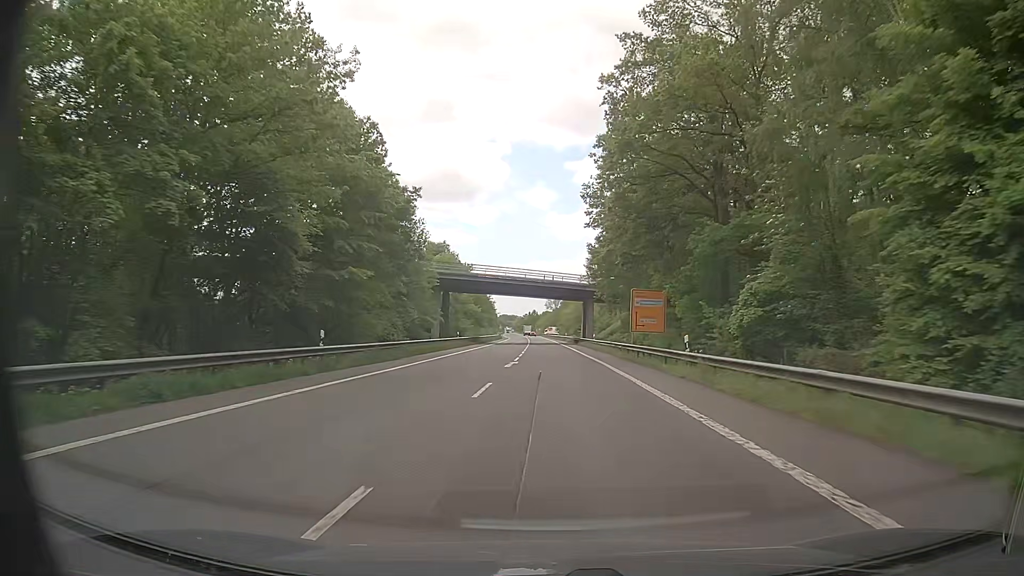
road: primary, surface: asphalt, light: Day
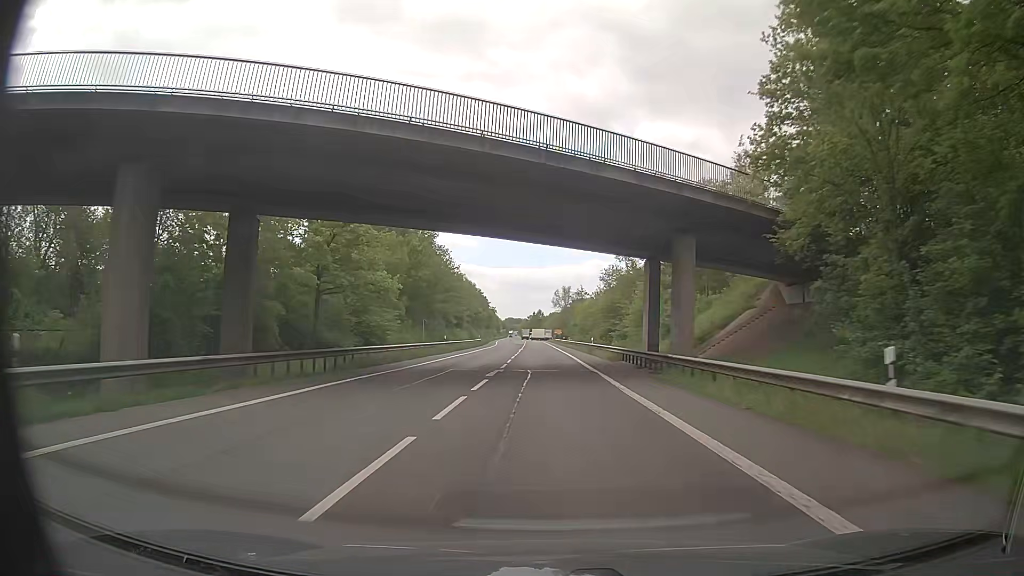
(+0.1, +56.8) m; -1°
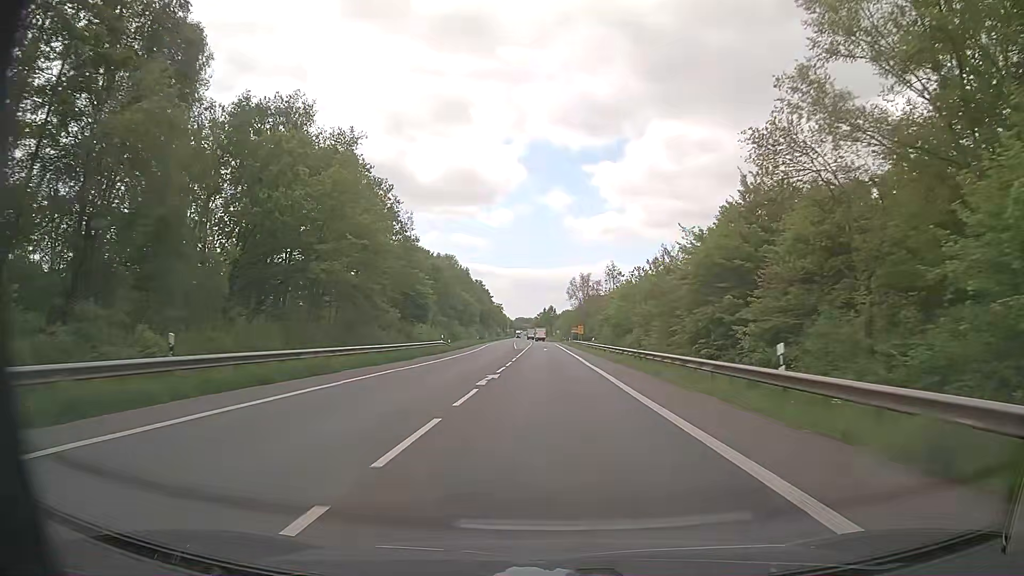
(+0.4, +45.8) m; -1°
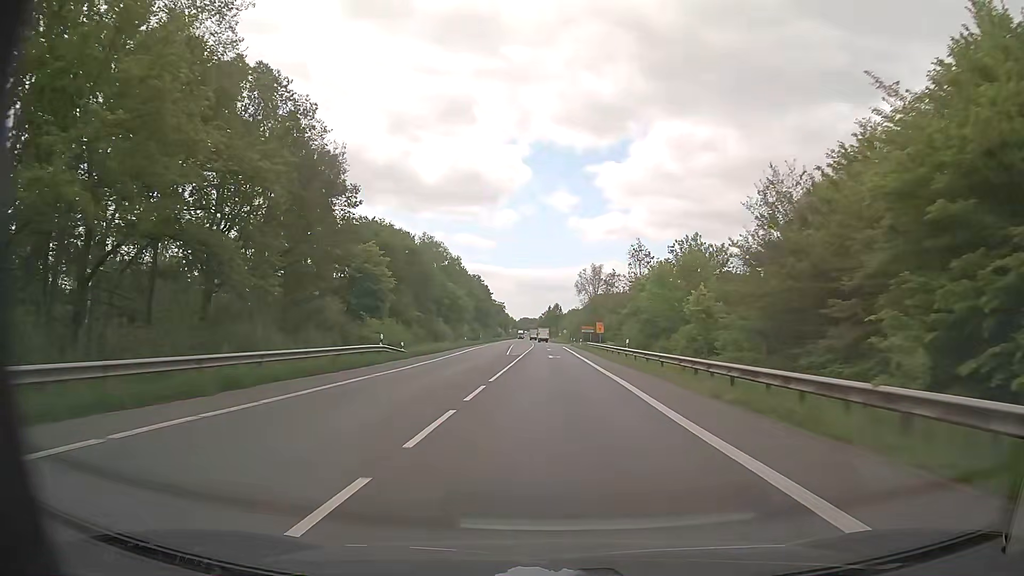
(0.0, +22.9) m; 0°
(0, +10) (0, +20) (0, +30) (0, +40) (0, +50) (0, +60) (0, +70) (0, +80) (-1, +90) (-1, +100) m
